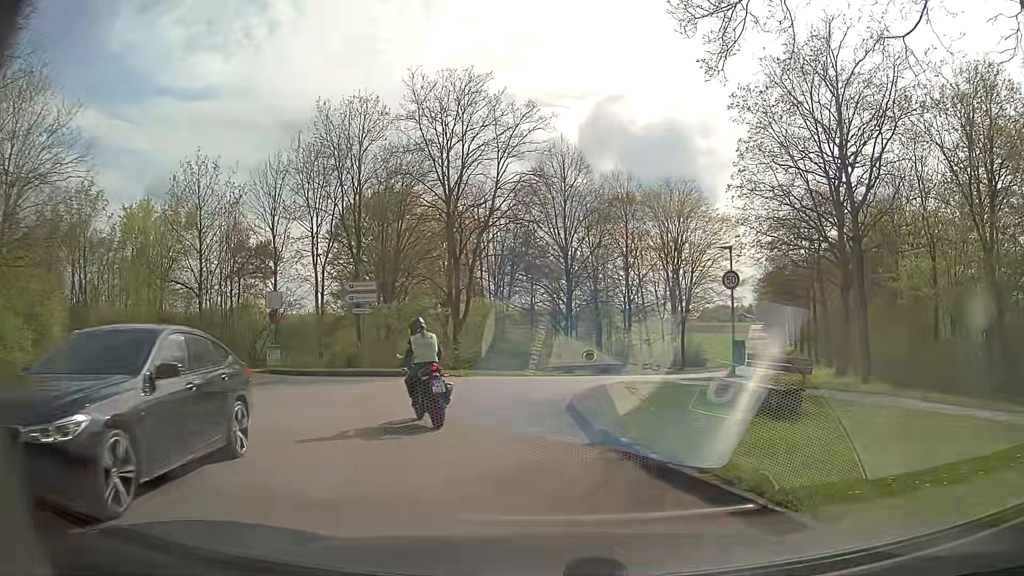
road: unclassified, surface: asphalt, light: Day
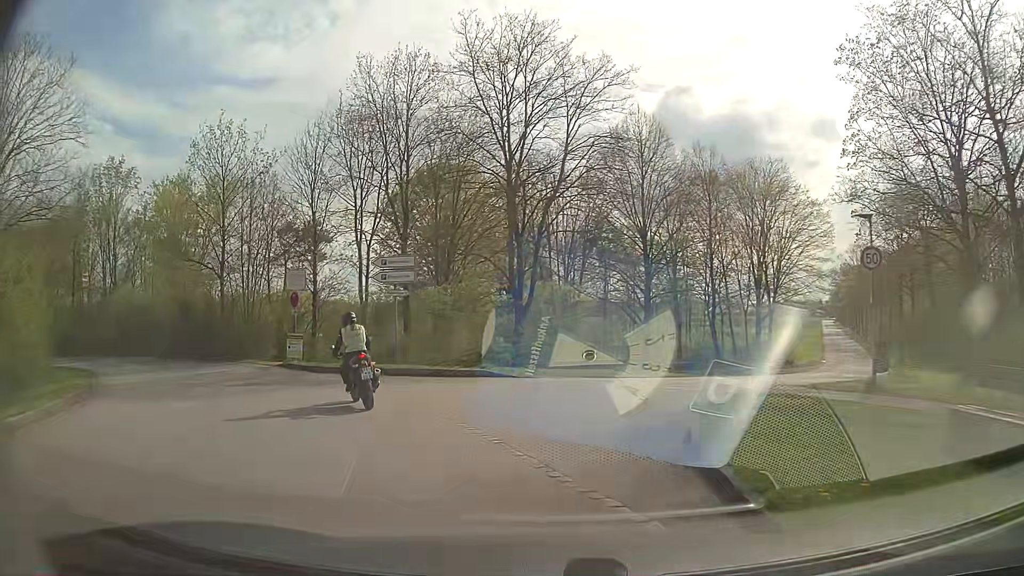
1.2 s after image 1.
(-0.2, +5.4) m; -5°
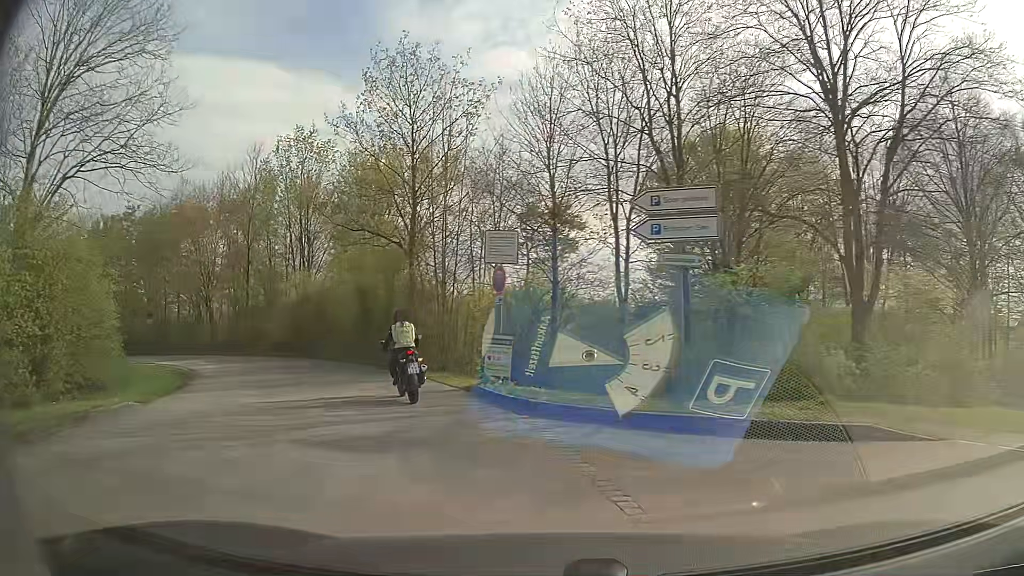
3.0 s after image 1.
(-2.0, +10.1) m; -22°
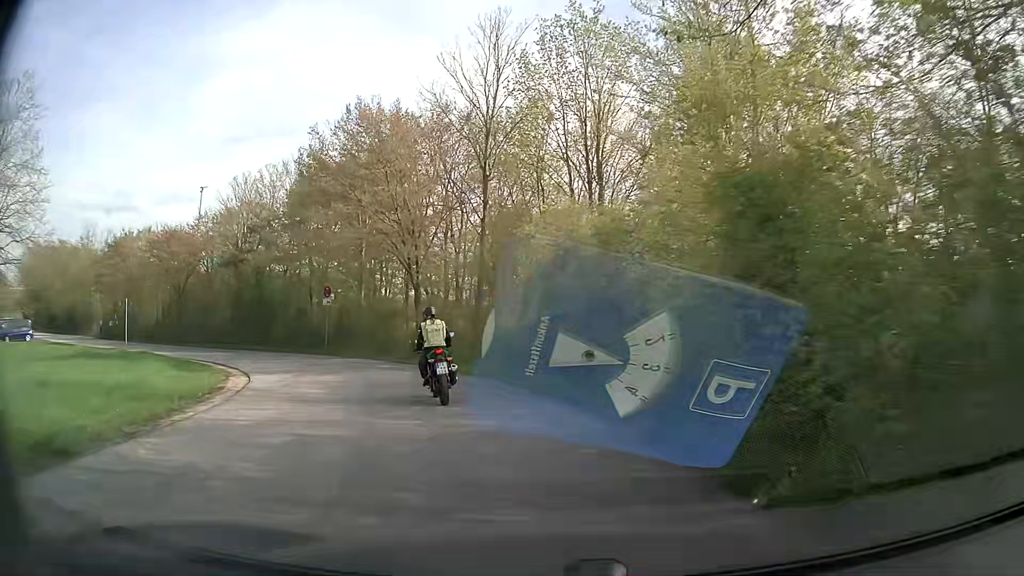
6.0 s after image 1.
(-5.6, +19.8) m; -28°
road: service
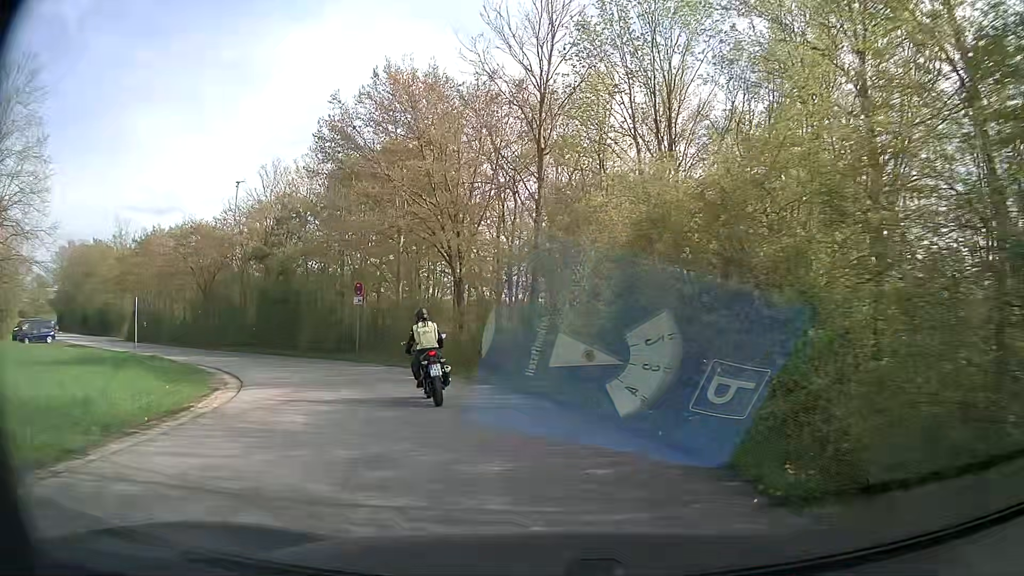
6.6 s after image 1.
(-0.2, +4.3) m; -4°
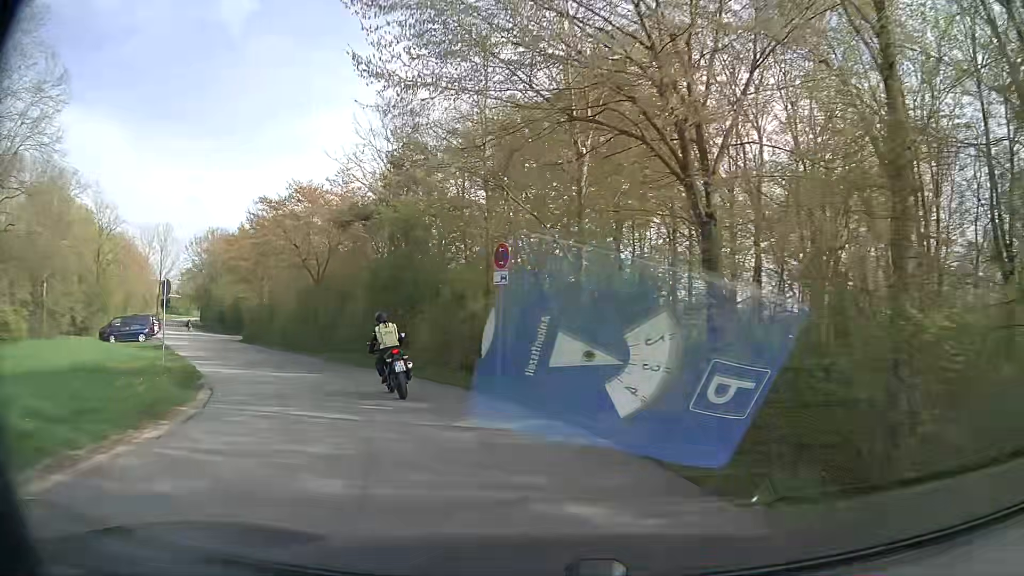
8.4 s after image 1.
(-2.0, +13.2) m; -17°
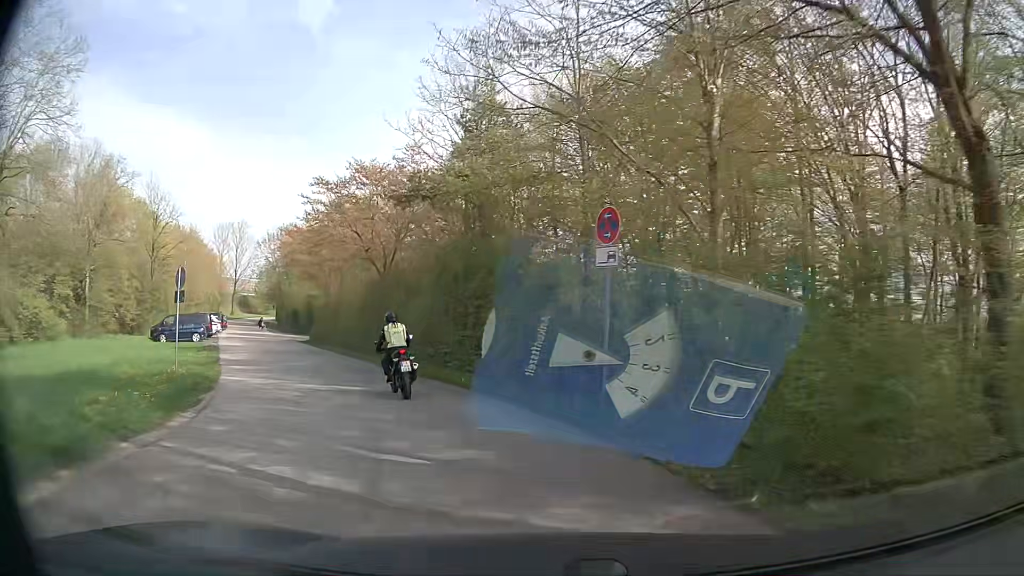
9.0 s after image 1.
(-0.3, +4.7) m; -7°
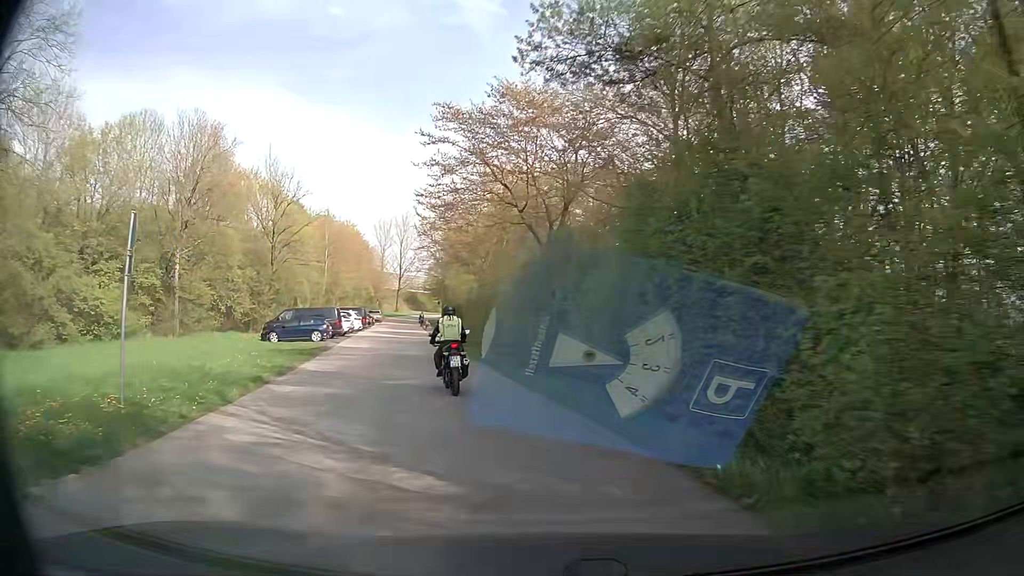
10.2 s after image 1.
(-1.5, +9.7) m; -15°
